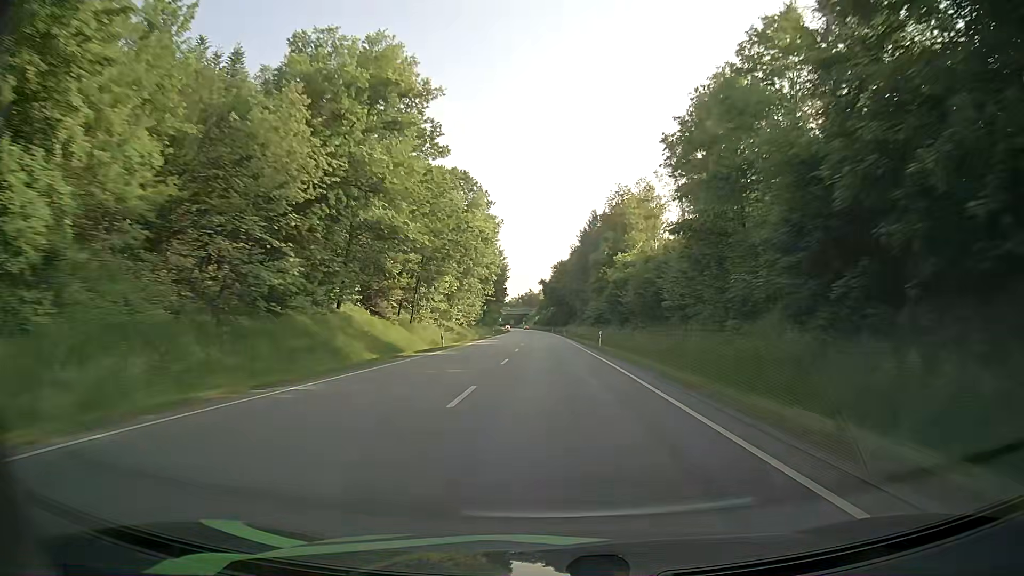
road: primary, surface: asphalt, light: Day
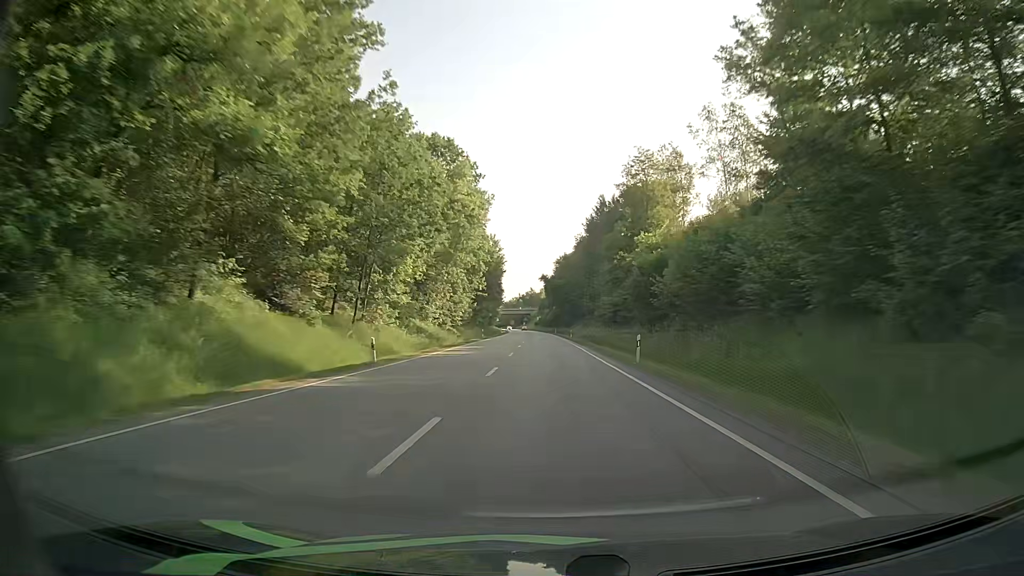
(+0.1, +17.4) m; 0°
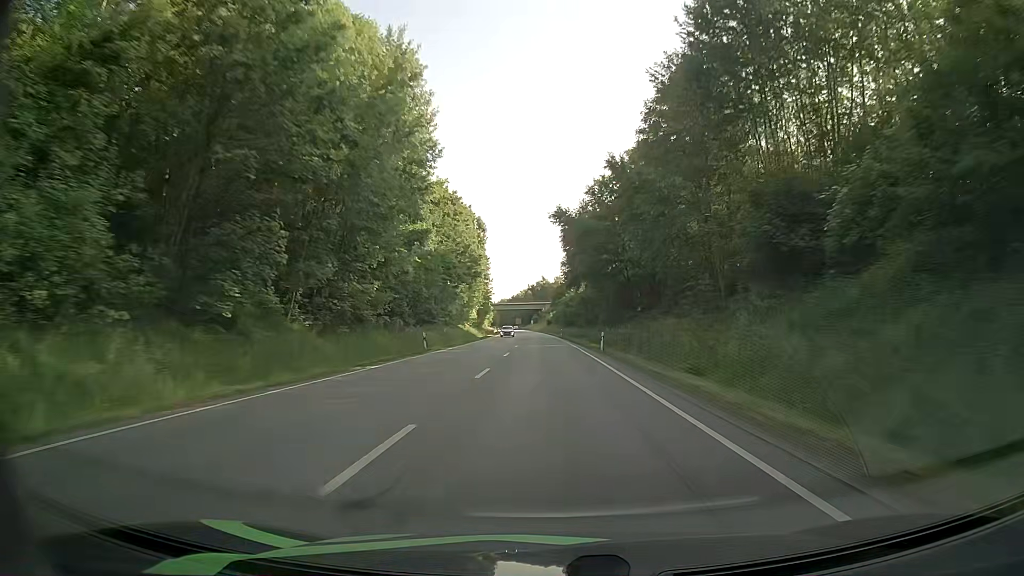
(-1.0, +87.0) m; -1°
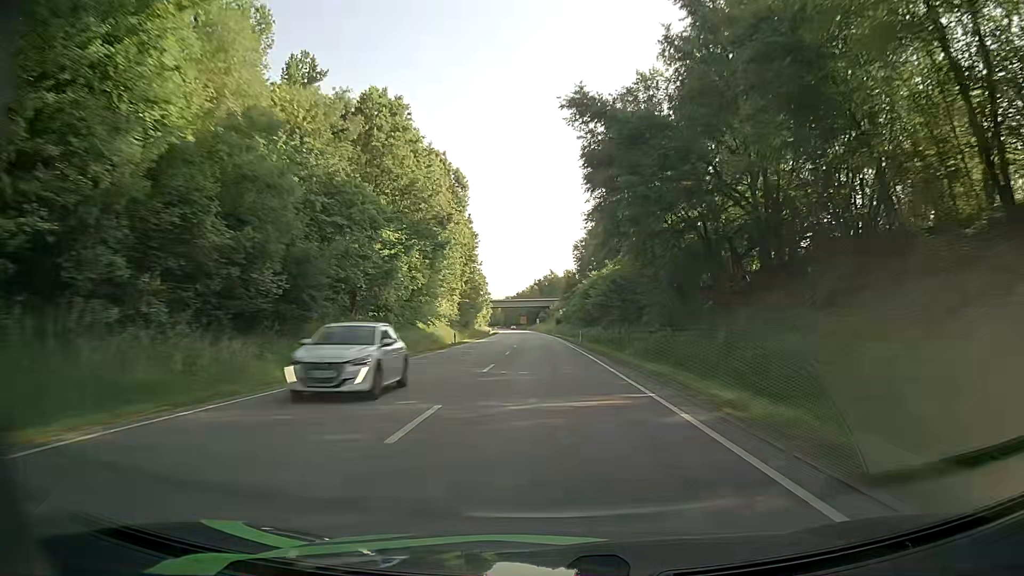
(-0.2, +34.8) m; -1°
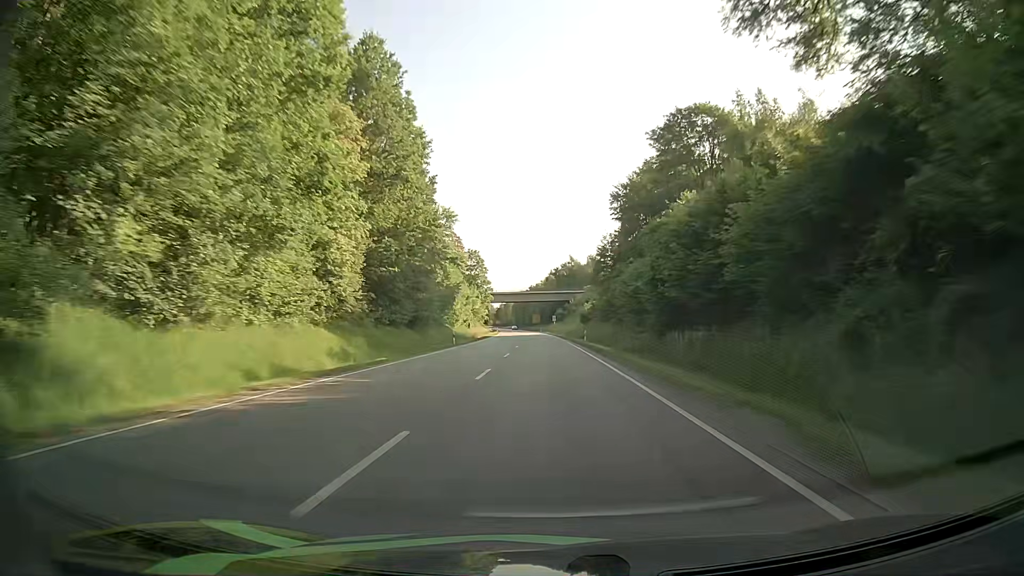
(-1.0, +52.2) m; -1°
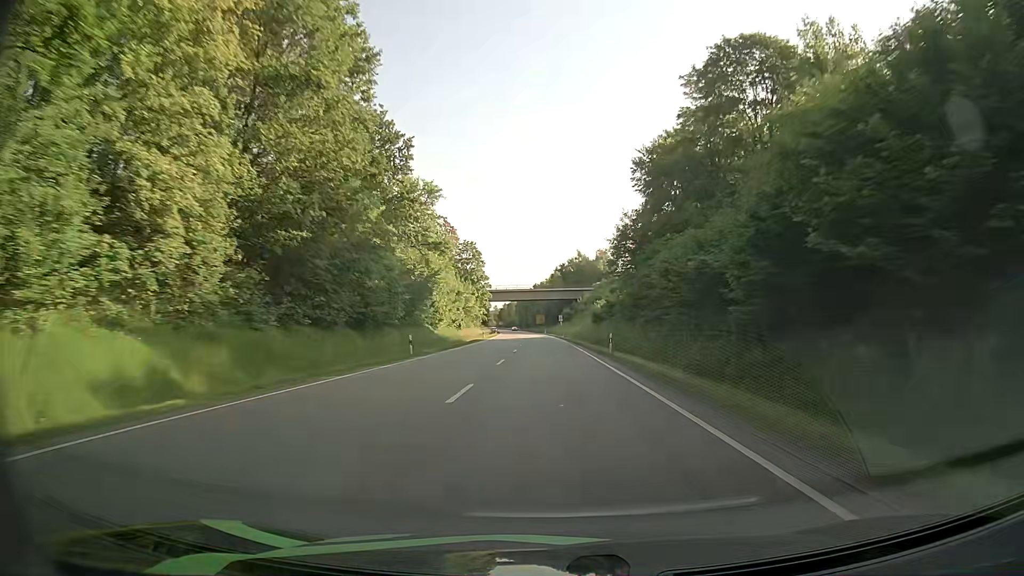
(-0.2, +17.4) m; 0°
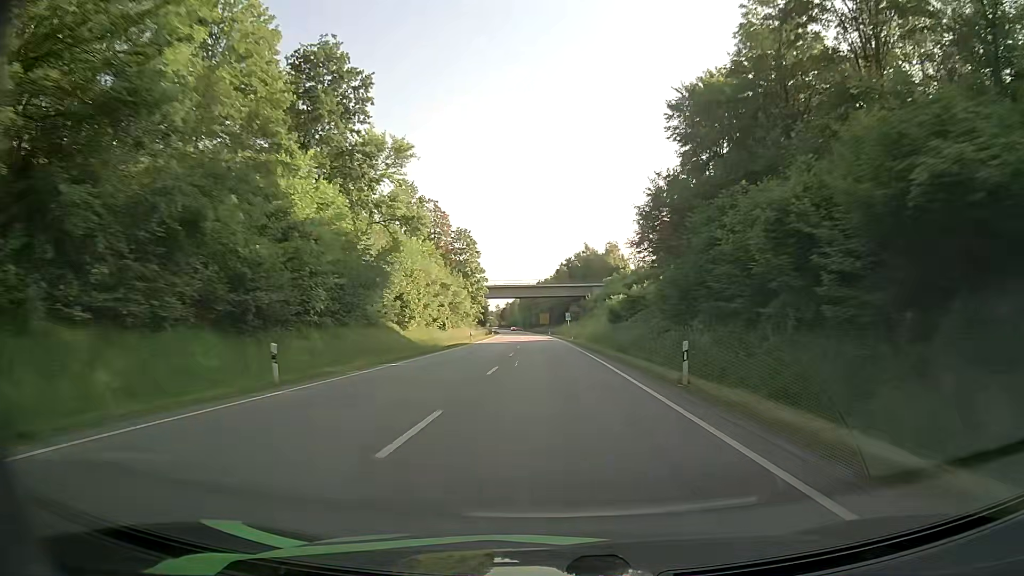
(-0.2, +17.4) m; -1°
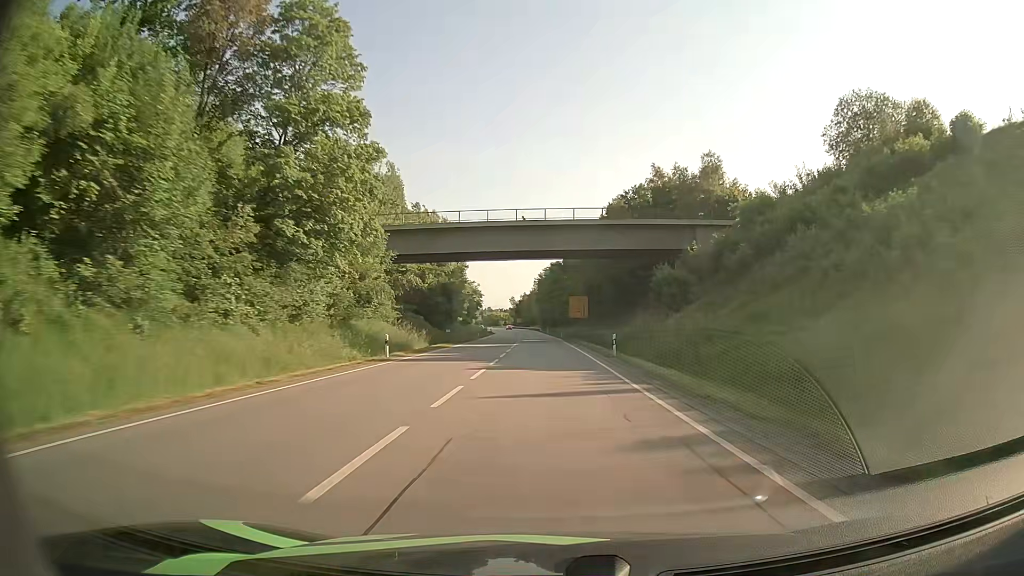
(-1.9, +86.9) m; -2°
(0, +10) (0, +20) (0, +30) (0, +40) (-1, +50) (-1, +60) (-1, +70) (-2, +80) (-2, +90) (-2, +100) m
